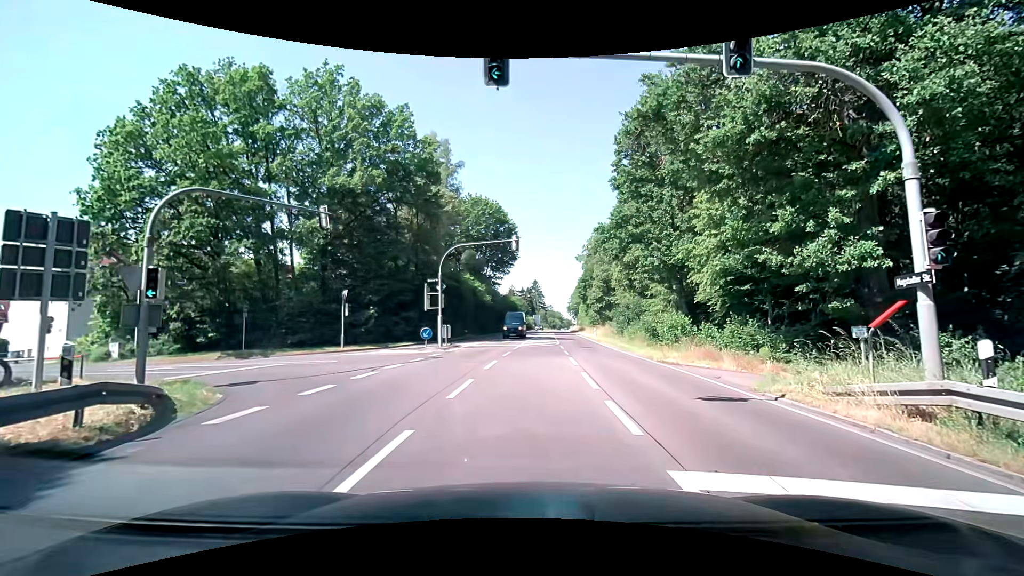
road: secondary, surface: asphalt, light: Day
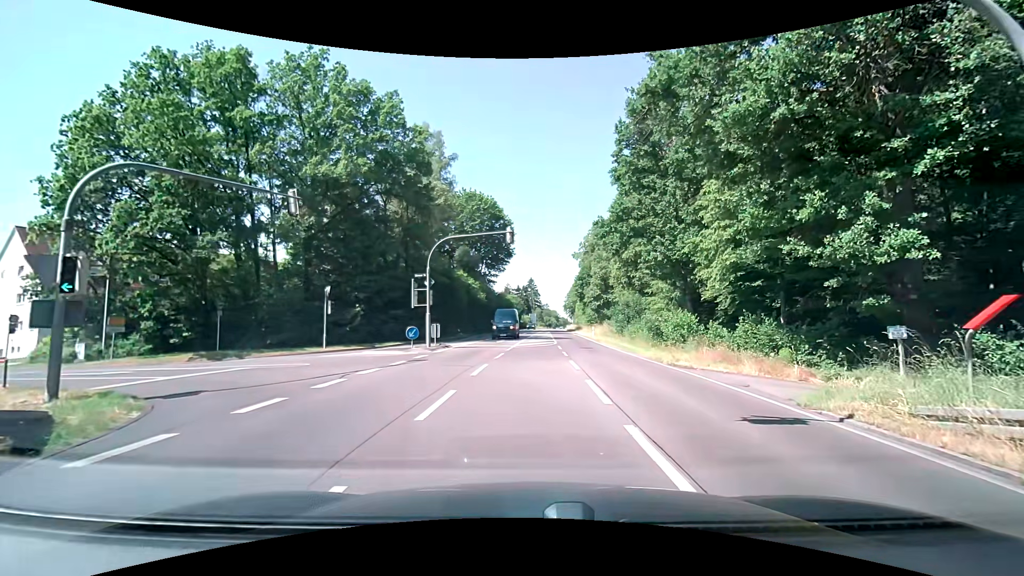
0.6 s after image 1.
(0.0, +2.3) m; +1°
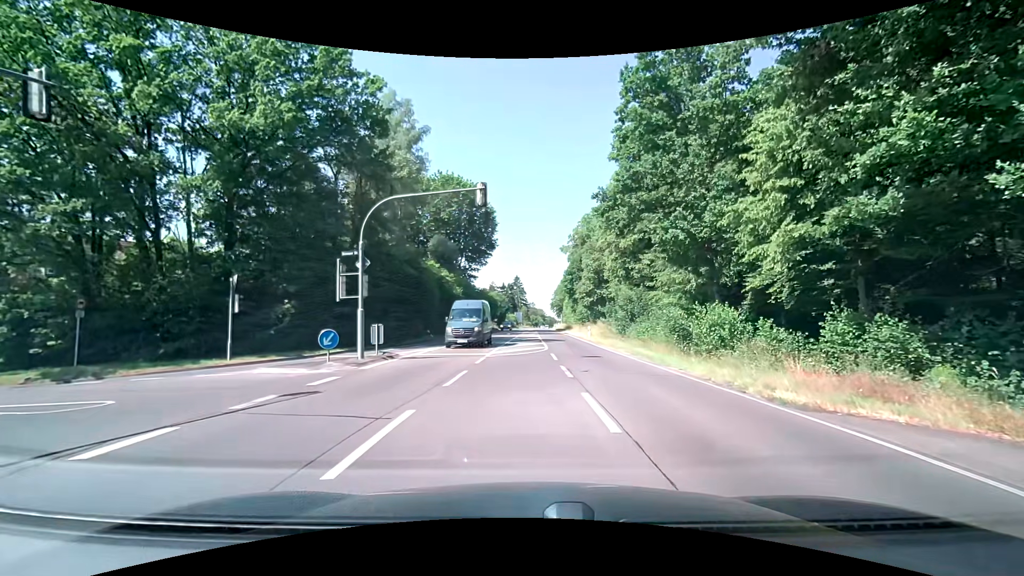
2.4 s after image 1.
(+0.1, +8.7) m; +1°
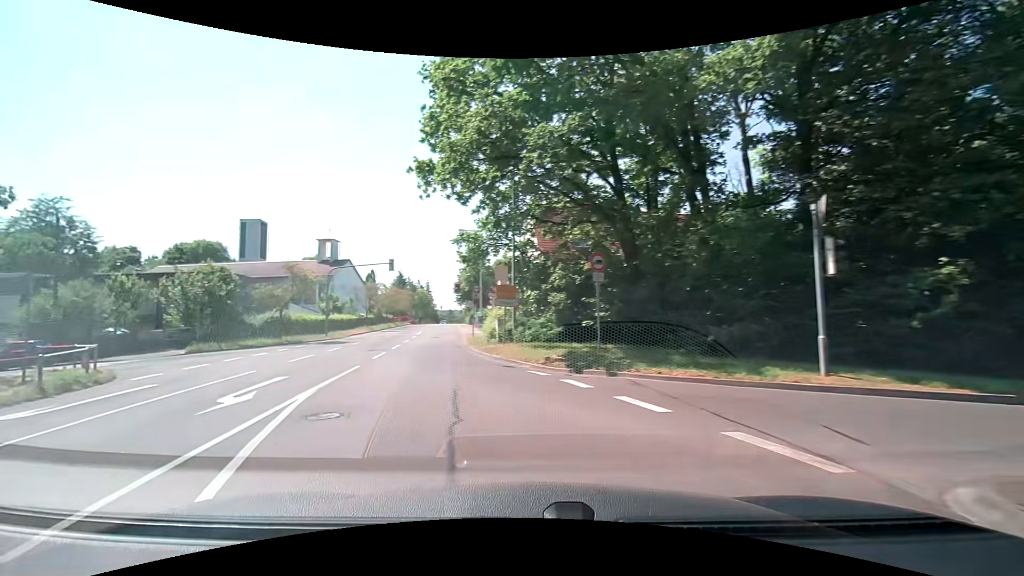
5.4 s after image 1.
(-5.5, +13.0) m; -61°
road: tertiary
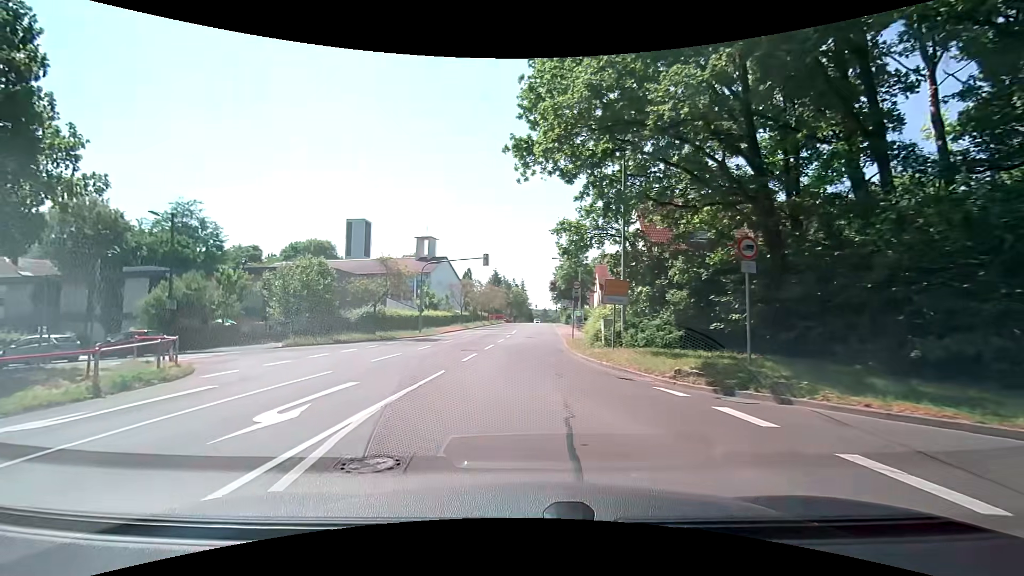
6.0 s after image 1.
(-0.4, +3.1) m; -11°
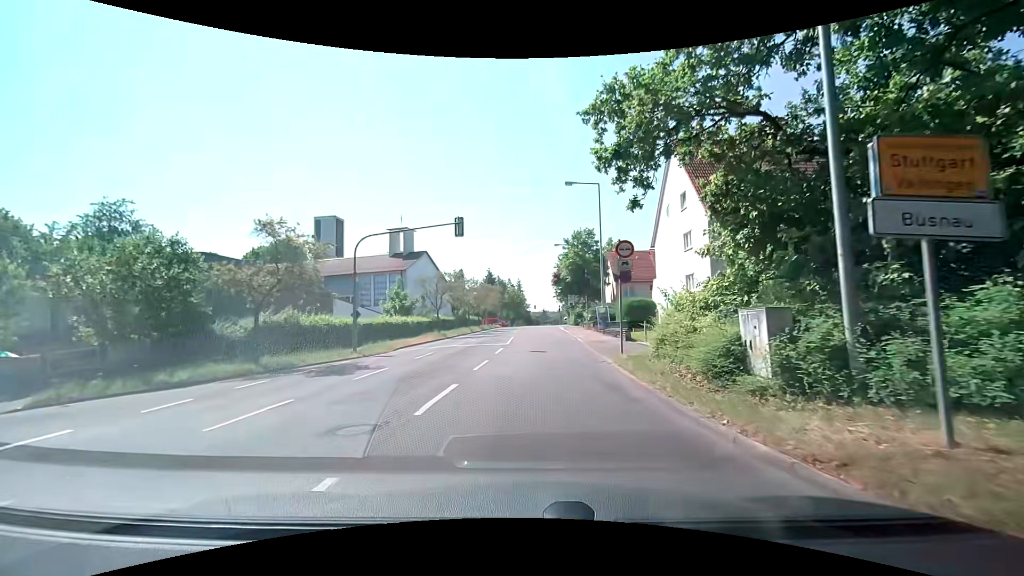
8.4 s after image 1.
(-0.1, +15.3) m; +1°
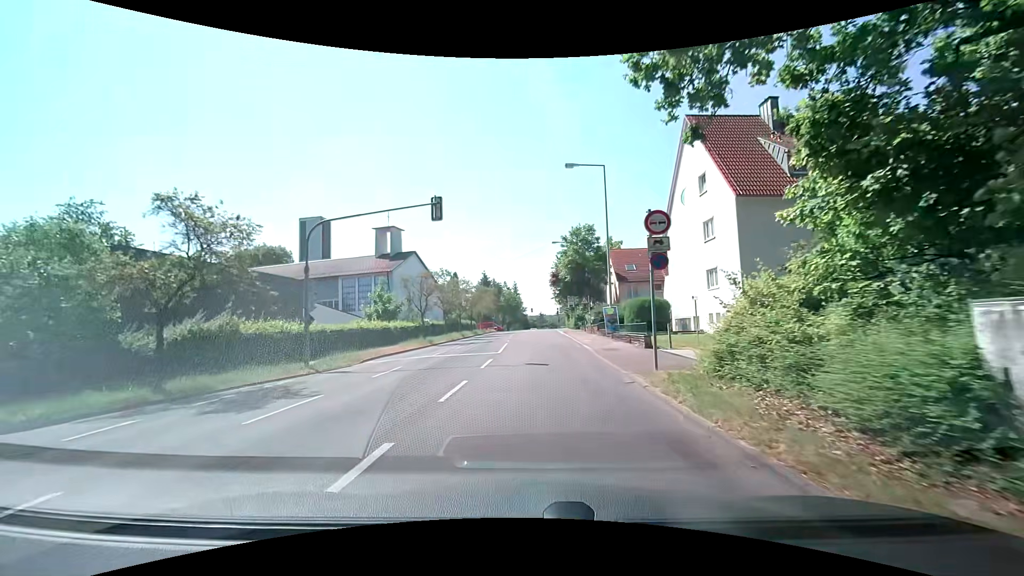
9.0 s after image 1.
(+0.1, +4.8) m; 0°
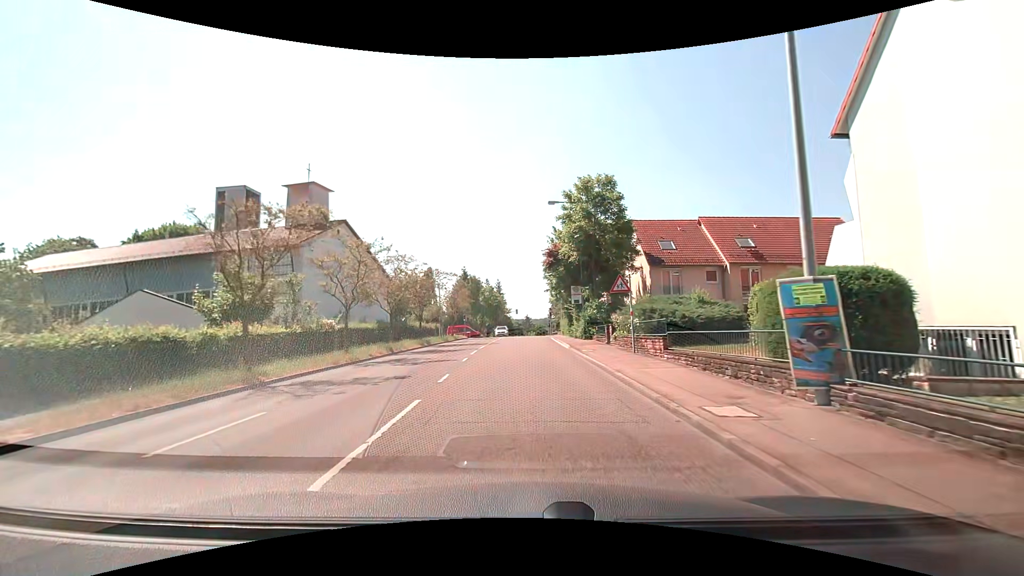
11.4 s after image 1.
(+0.6, +21.8) m; +3°
